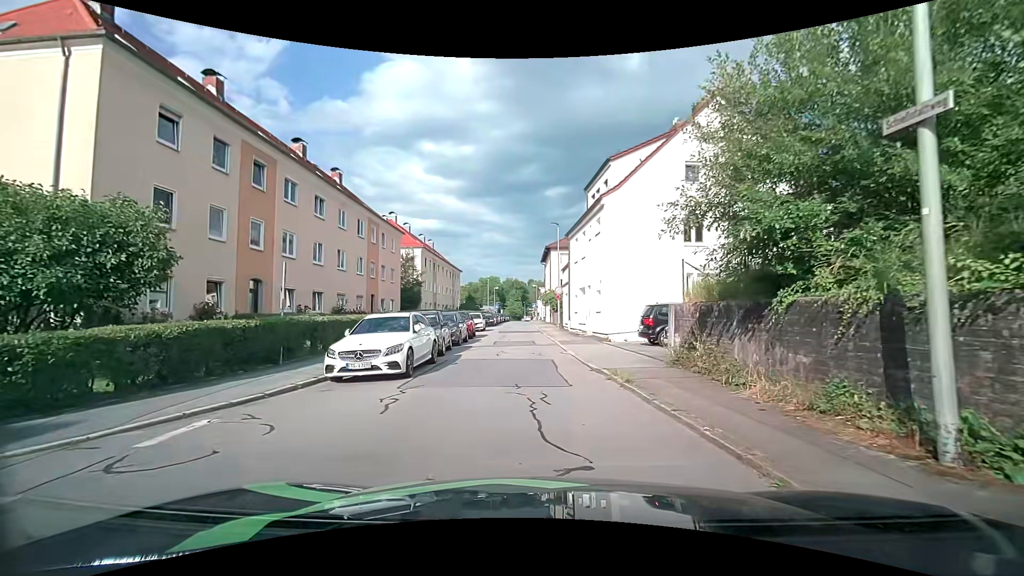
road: residential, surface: asphalt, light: Day
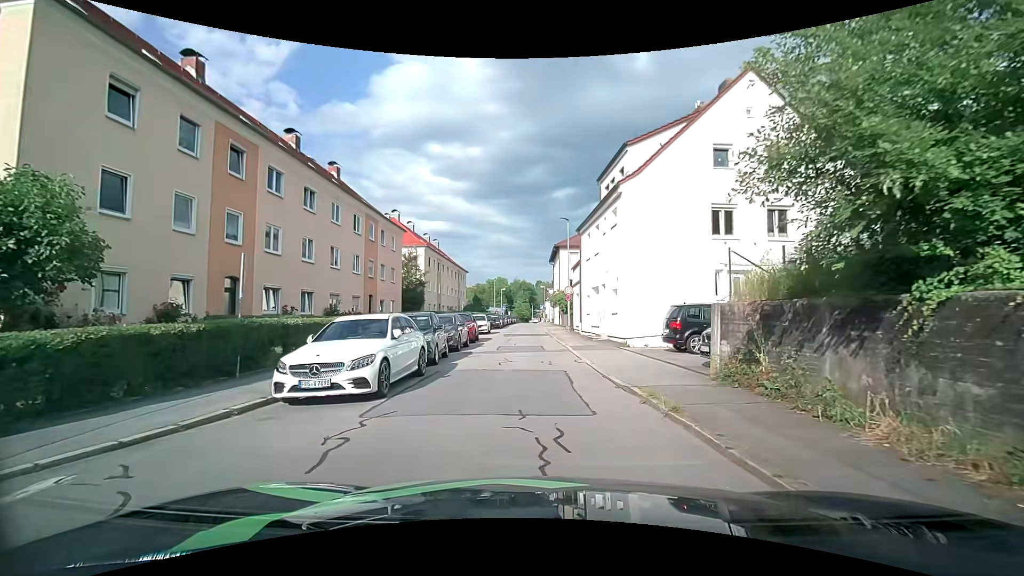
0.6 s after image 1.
(0.0, +2.5) m; 0°
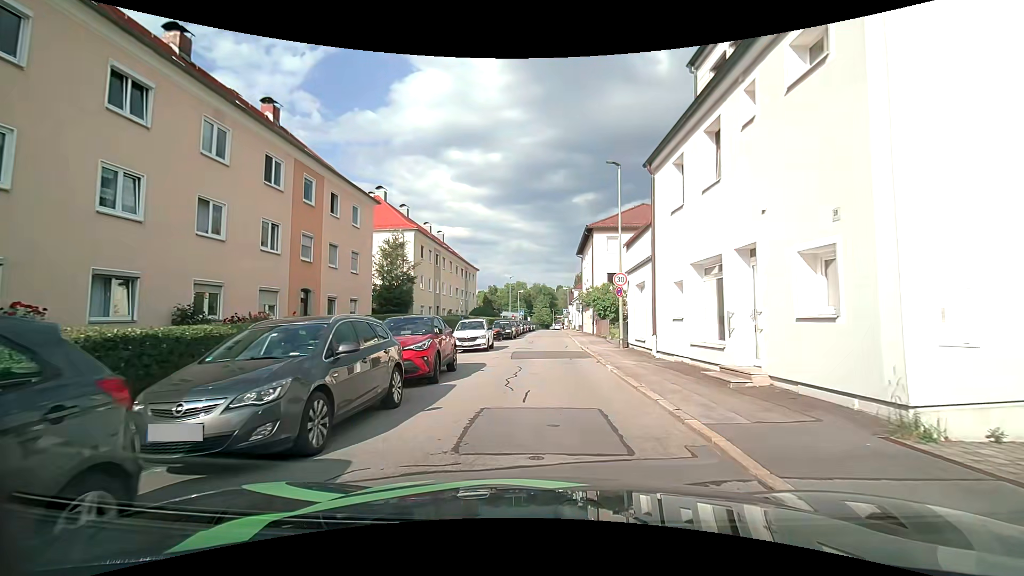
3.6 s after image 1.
(-0.3, +14.0) m; -2°
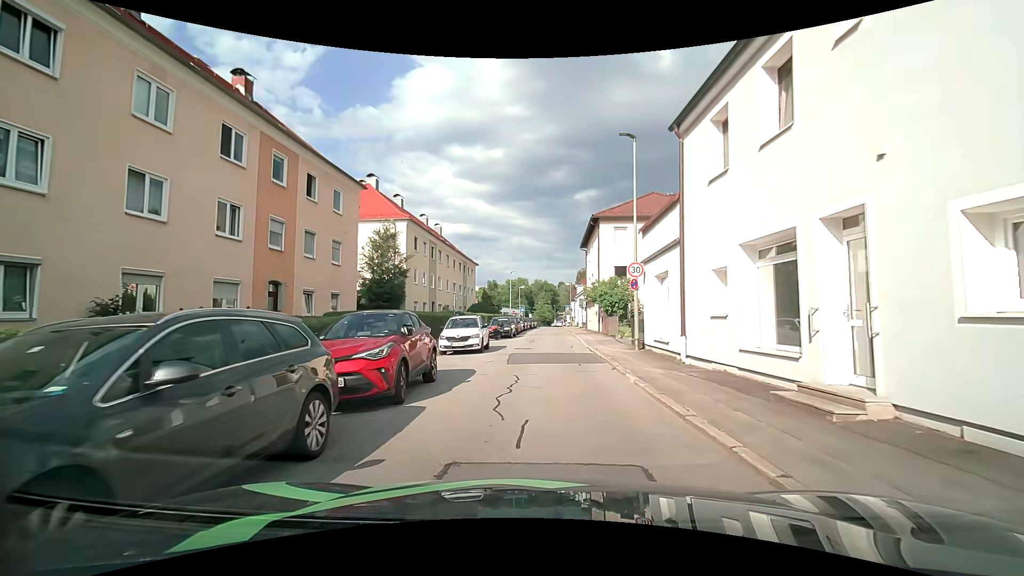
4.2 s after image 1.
(0.0, +3.0) m; -1°
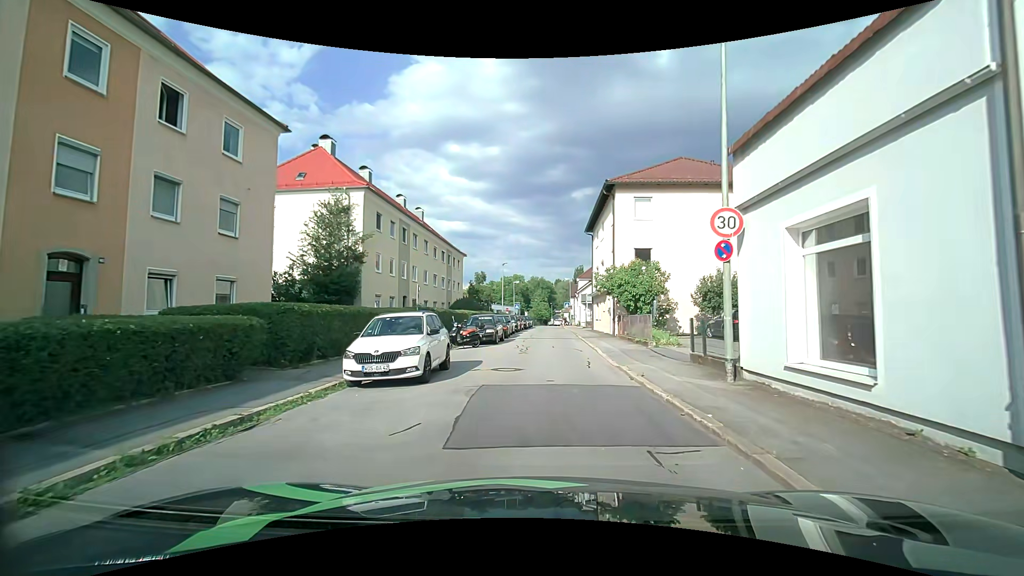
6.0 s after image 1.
(+0.2, +9.2) m; +1°
